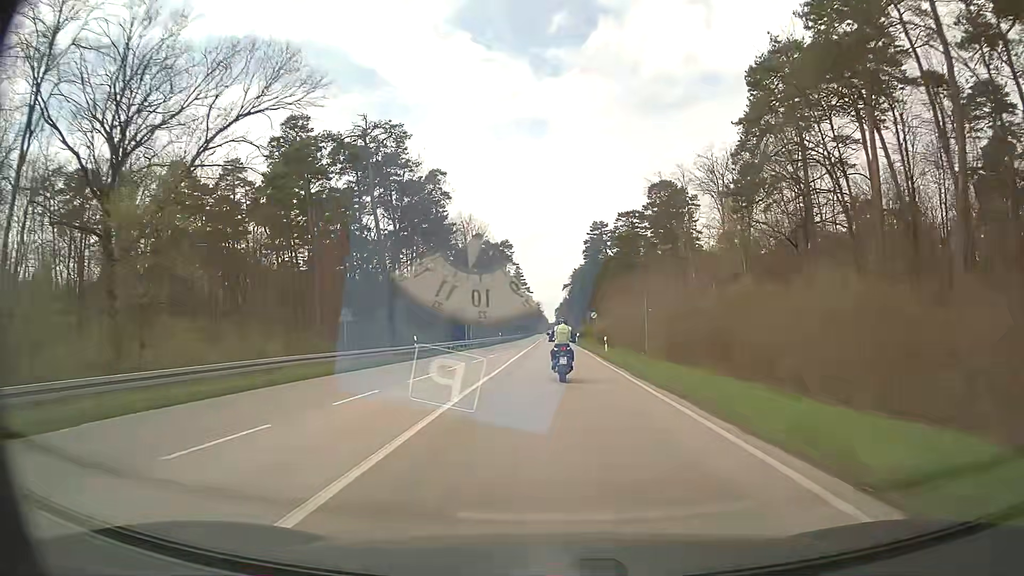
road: primary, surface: asphalt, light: Day
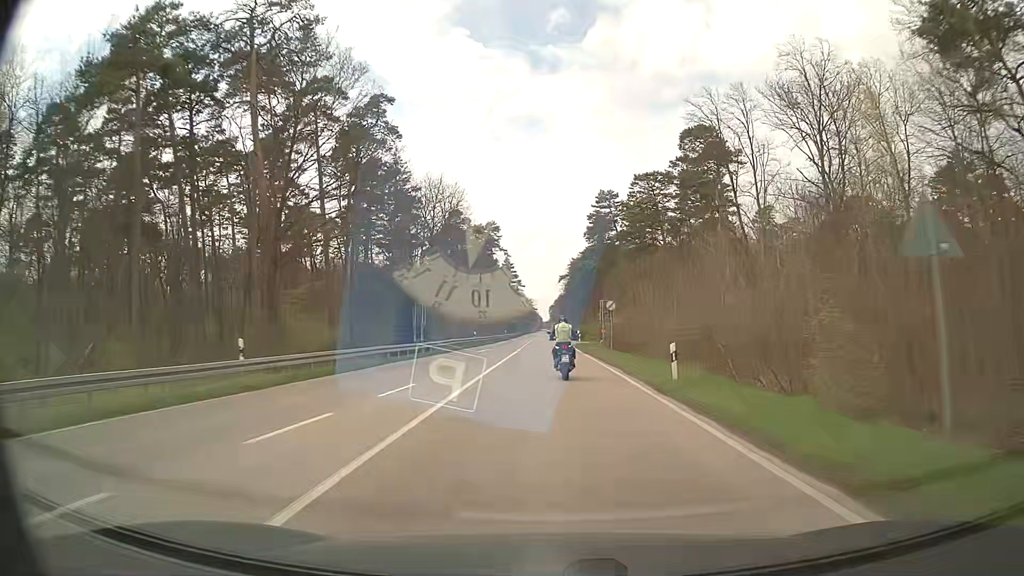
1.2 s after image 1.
(+0.1, +23.2) m; 0°
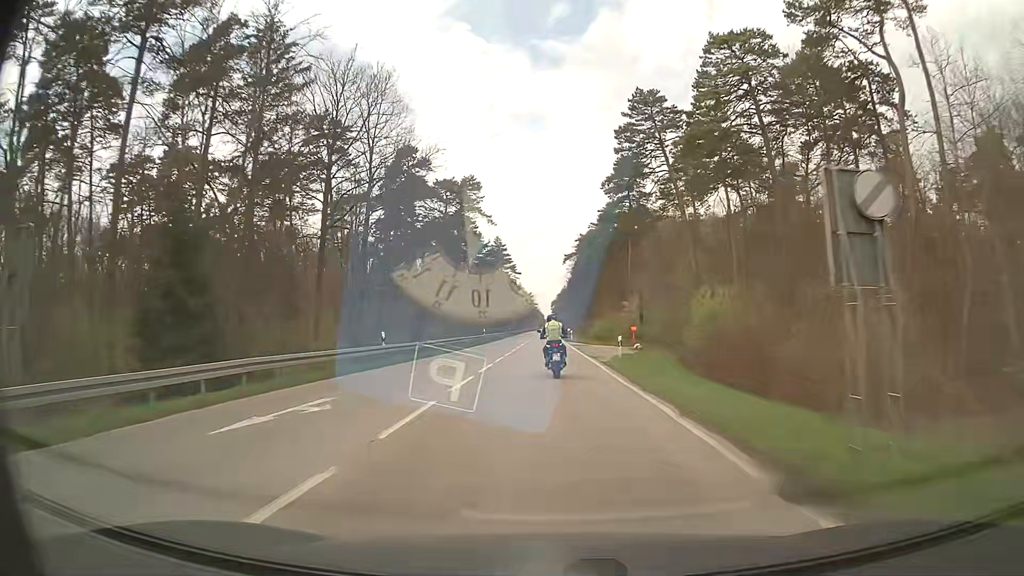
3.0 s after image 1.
(+0.1, +35.5) m; 0°
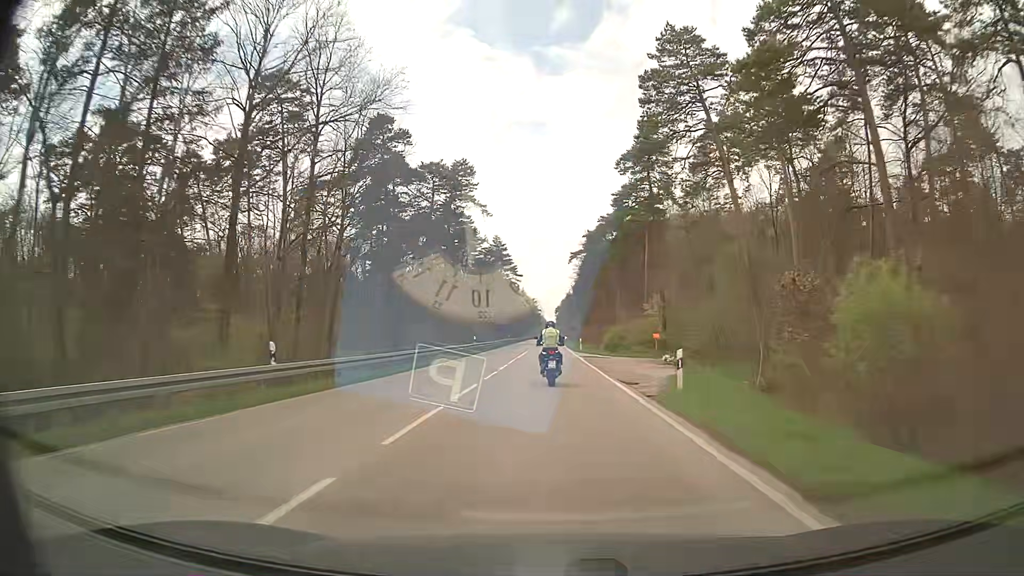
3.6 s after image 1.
(0.0, +12.1) m; 0°
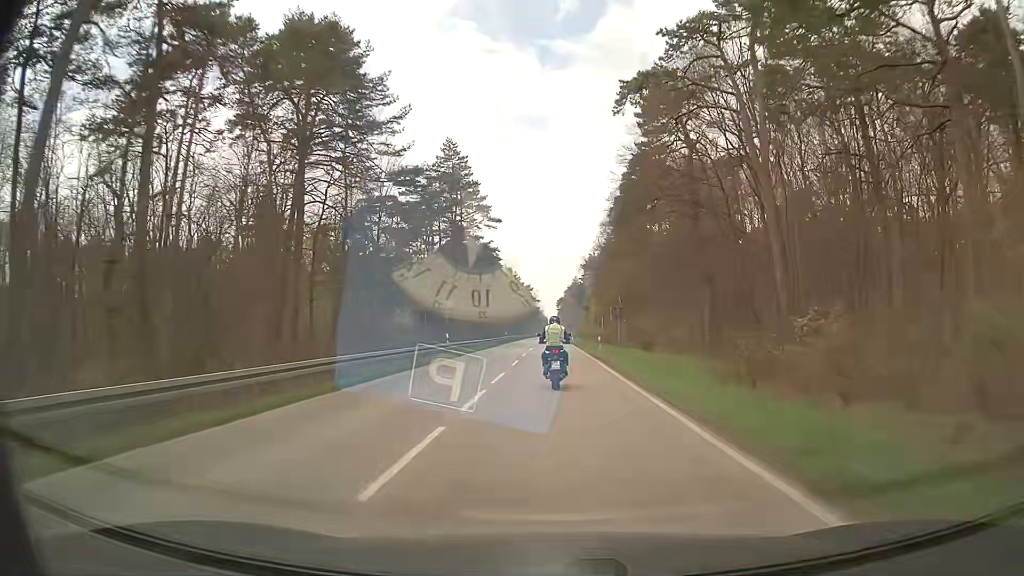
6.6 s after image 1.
(-0.3, +63.4) m; 0°
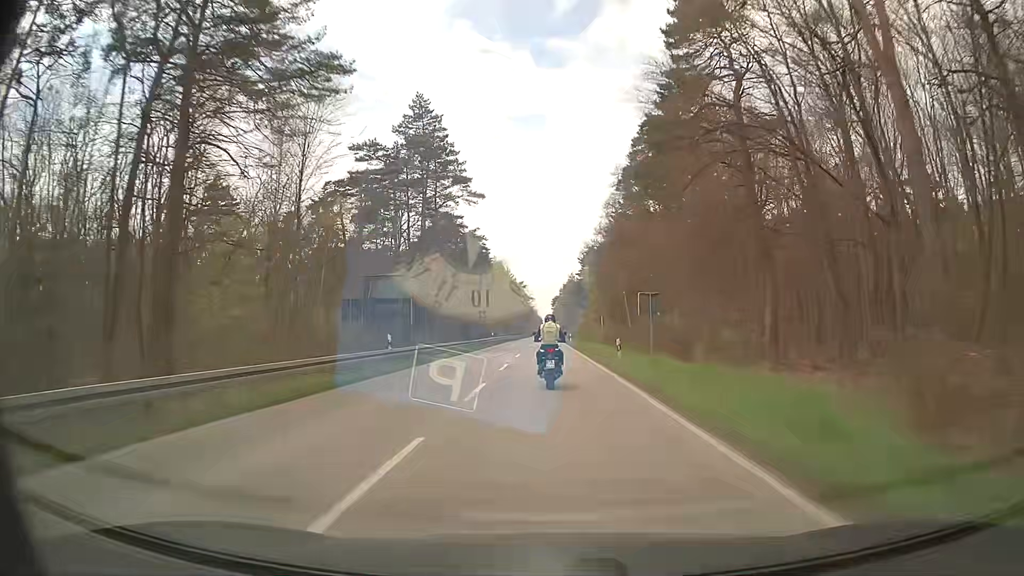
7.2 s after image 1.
(+0.1, +13.1) m; +1°
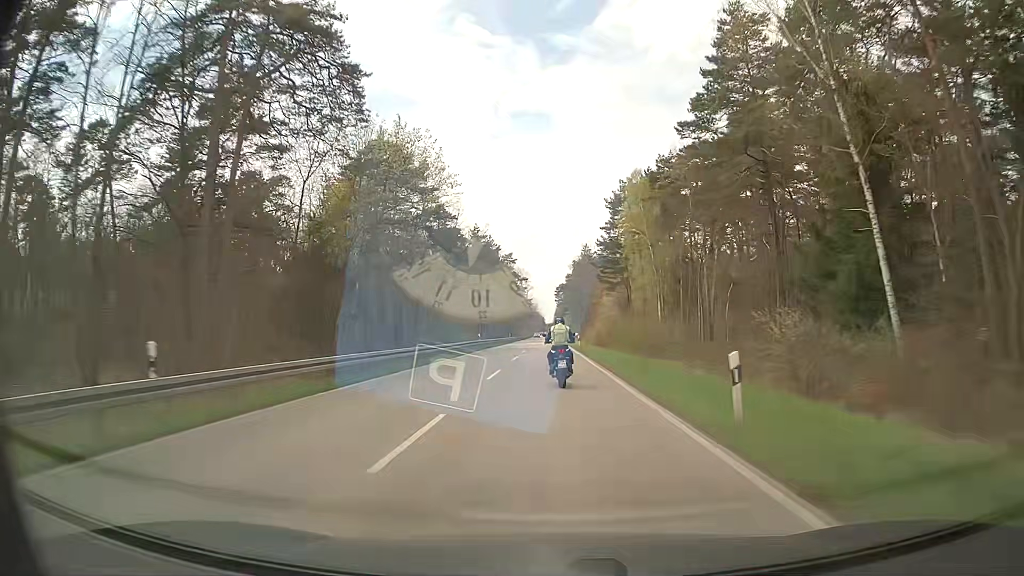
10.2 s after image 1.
(-0.5, +66.2) m; 0°
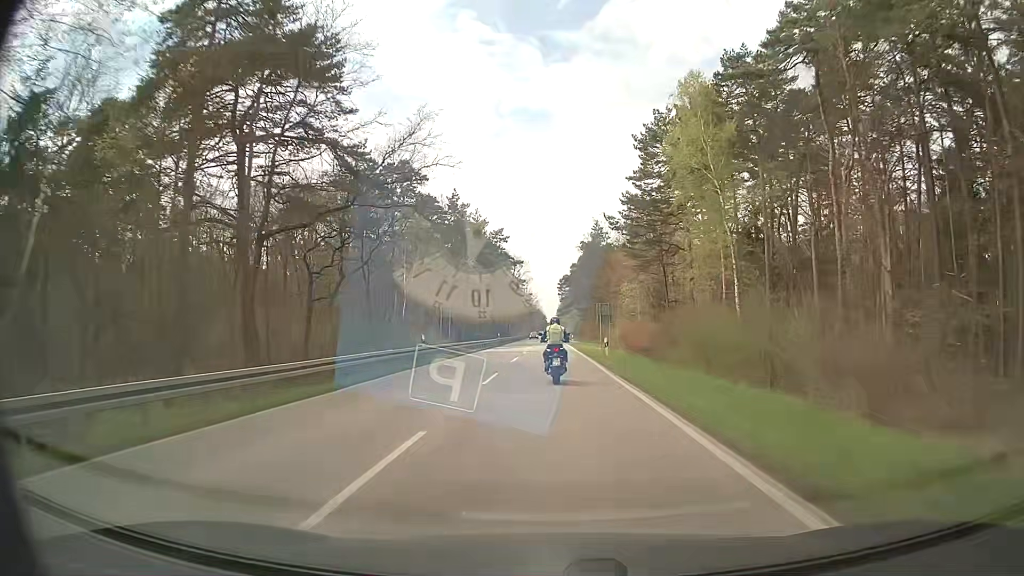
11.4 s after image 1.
(0.0, +27.1) m; 0°
(0, +10) (0, +20) (0, +30) (0, +40) (0, +50) (0, +60) (0, +70) (+1, +80) (+1, +90) (+1, +100) m
